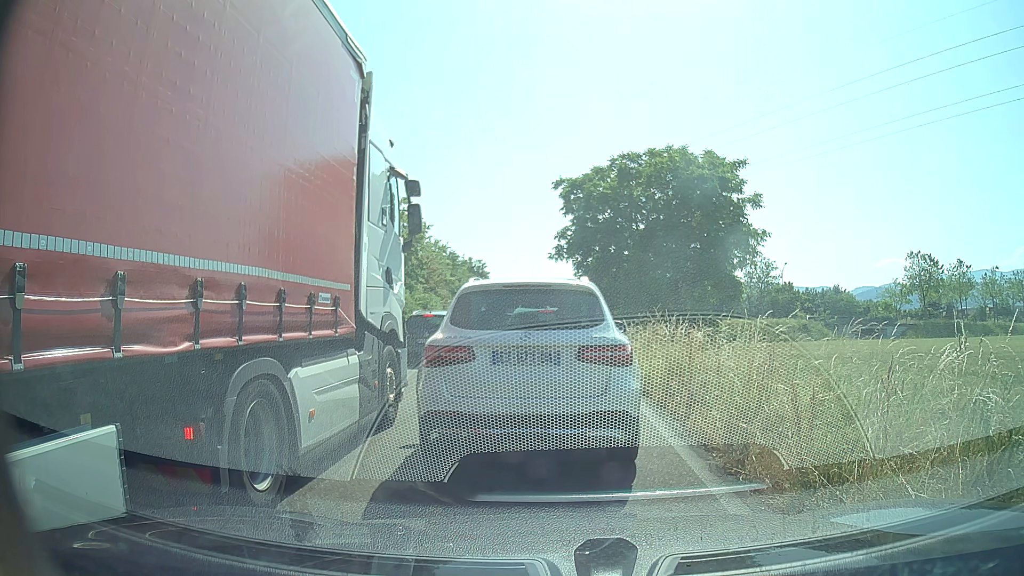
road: trunk_link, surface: asphalt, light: Day
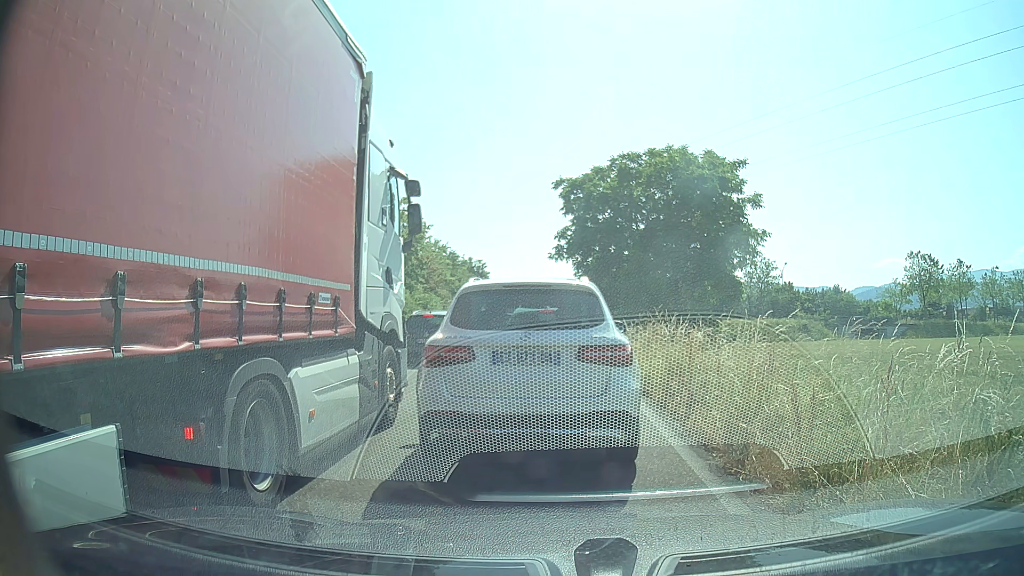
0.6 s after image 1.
(0.0, 0.0) m; 0°
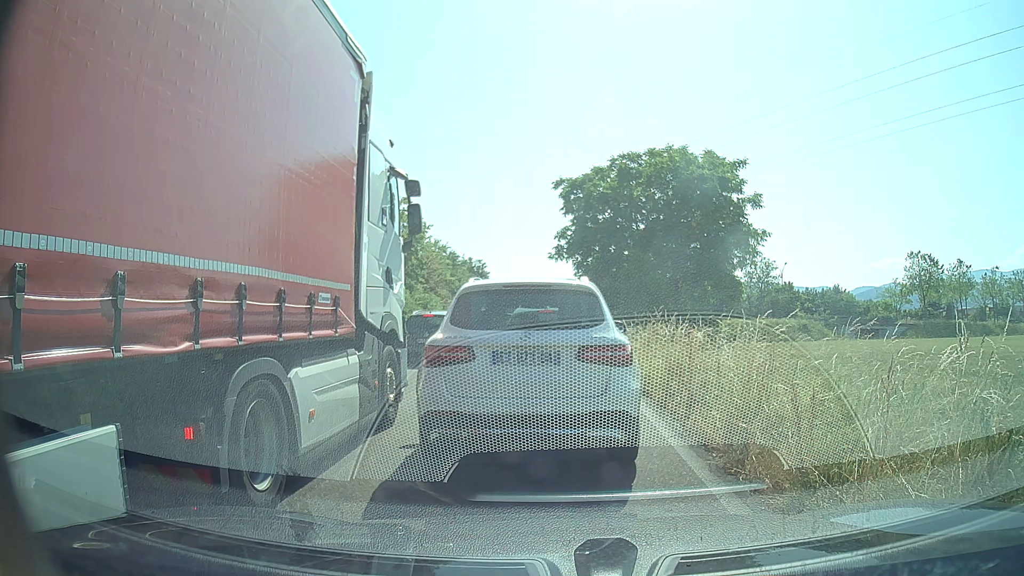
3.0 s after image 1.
(0.0, 0.0) m; 0°
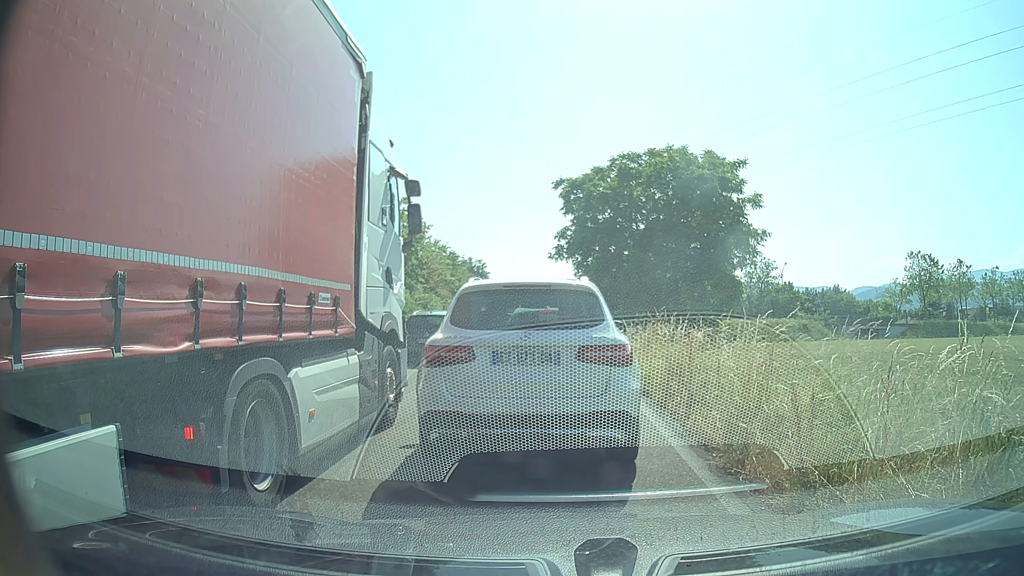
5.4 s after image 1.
(0.0, 0.0) m; 0°
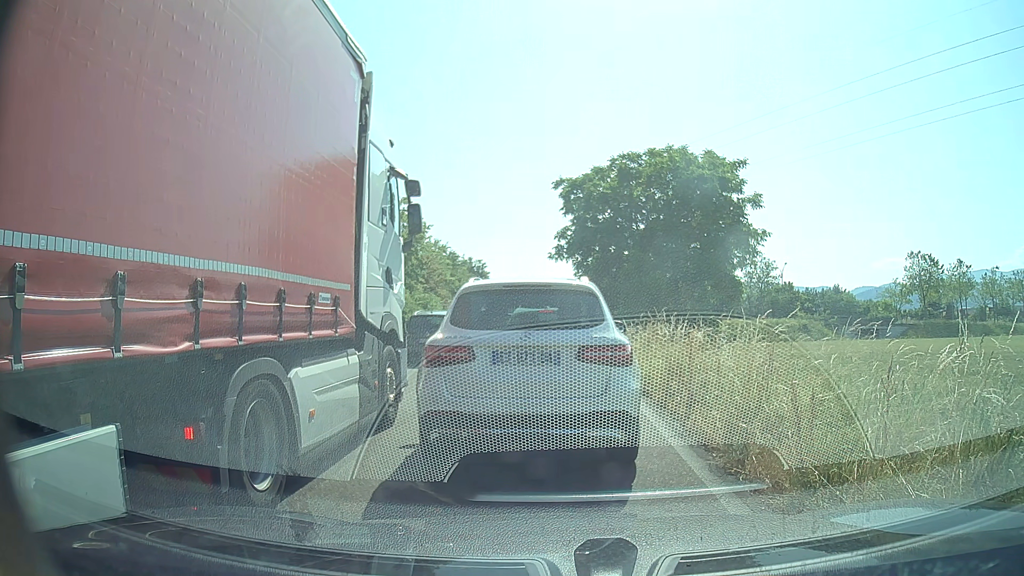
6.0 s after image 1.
(0.0, 0.0) m; 0°
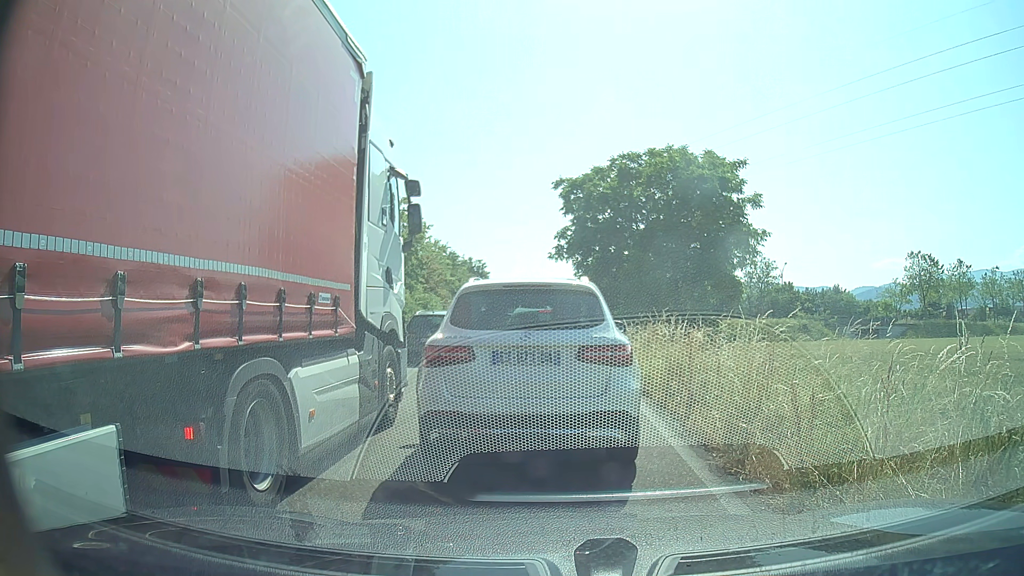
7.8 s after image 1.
(0.0, 0.0) m; 0°
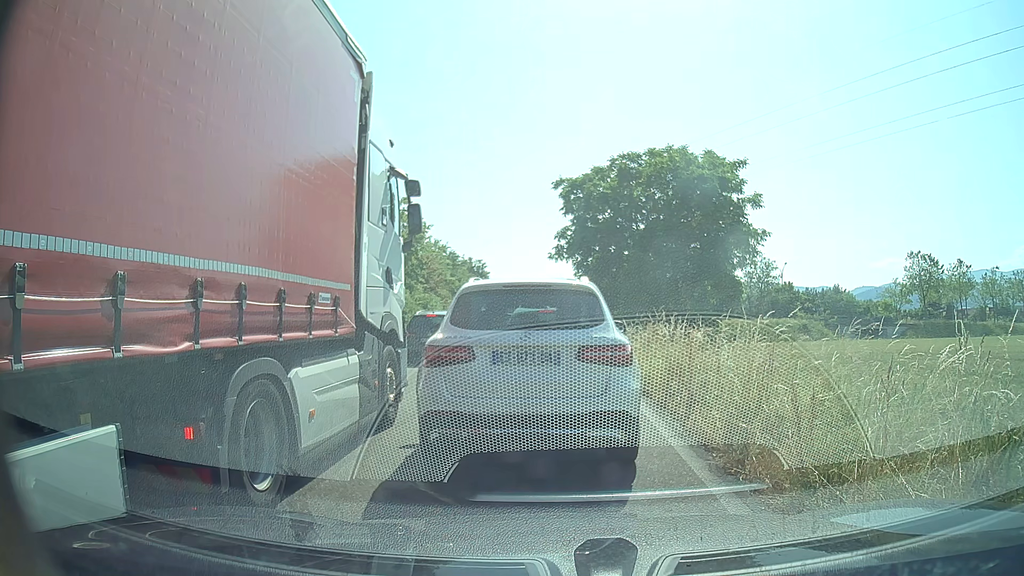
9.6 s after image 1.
(0.0, 0.0) m; 0°
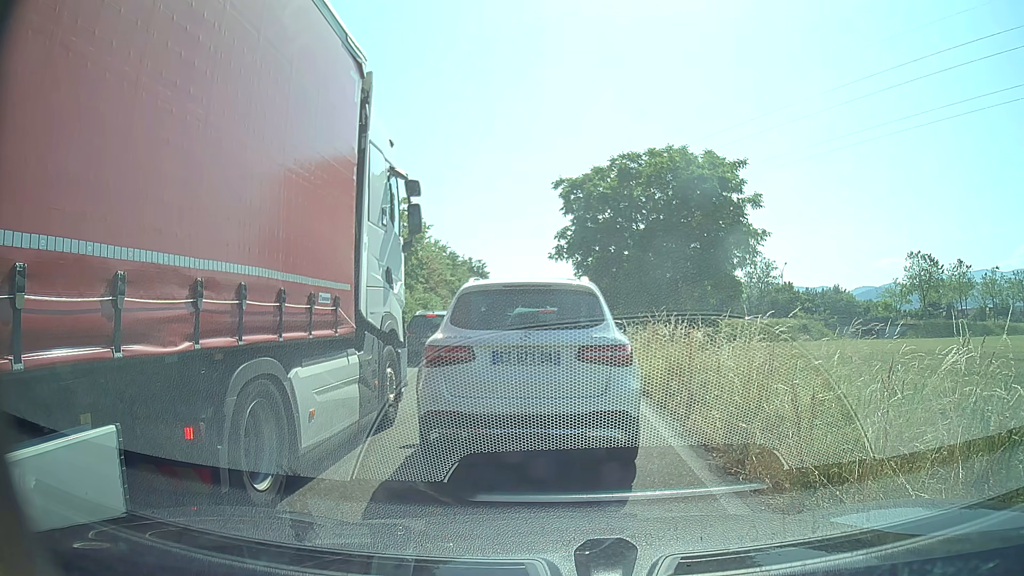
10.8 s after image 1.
(0.0, 0.0) m; 0°
